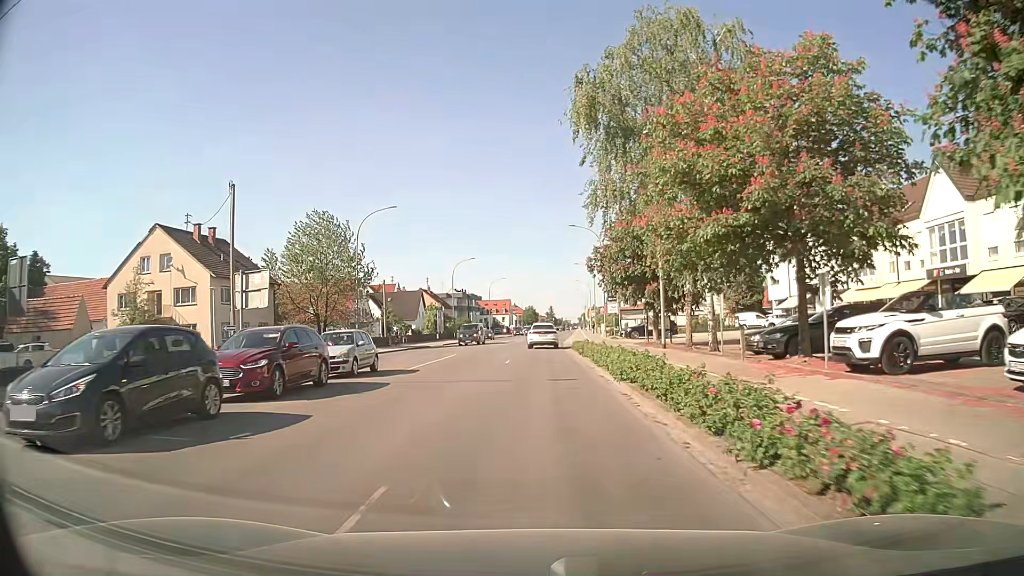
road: secondary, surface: asphalt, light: Day
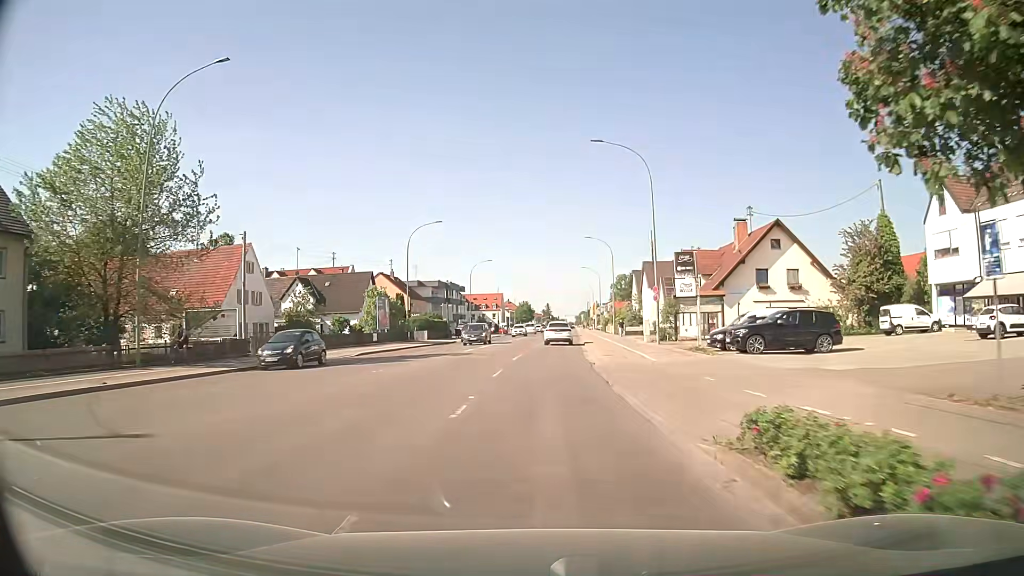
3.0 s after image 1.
(0.0, +33.3) m; 0°
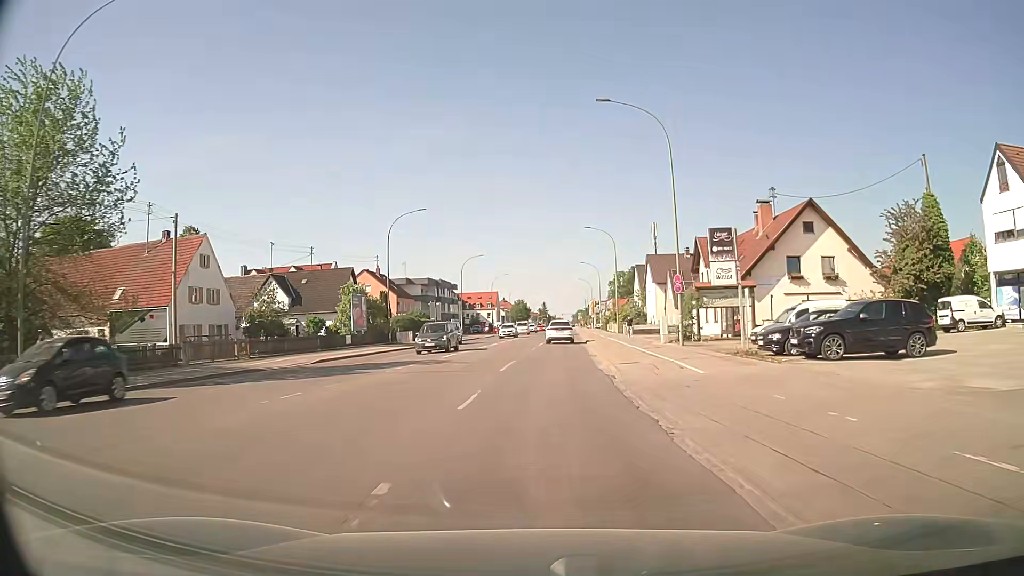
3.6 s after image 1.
(0.0, +7.2) m; 0°
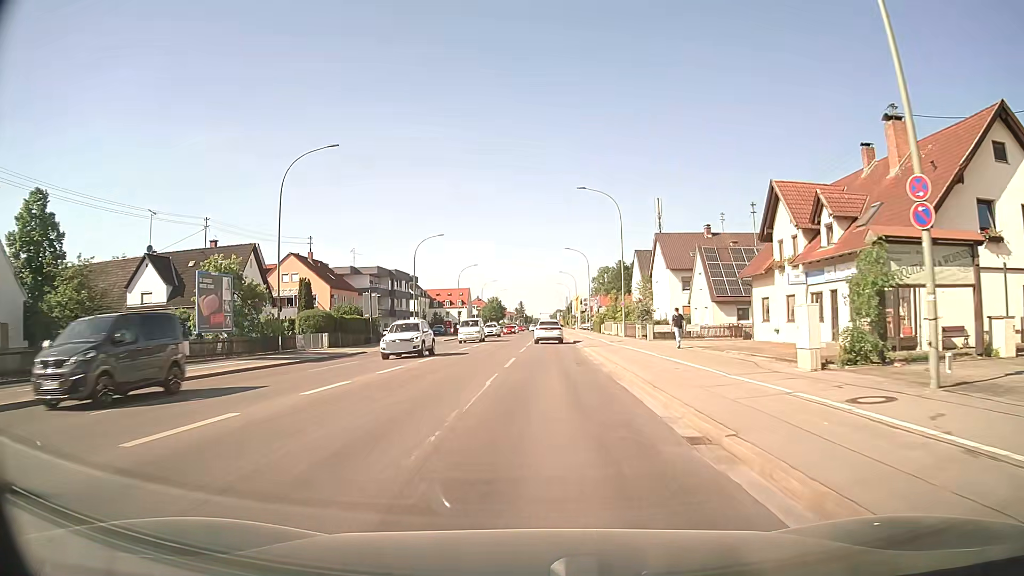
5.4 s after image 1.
(+0.4, +22.3) m; +2°
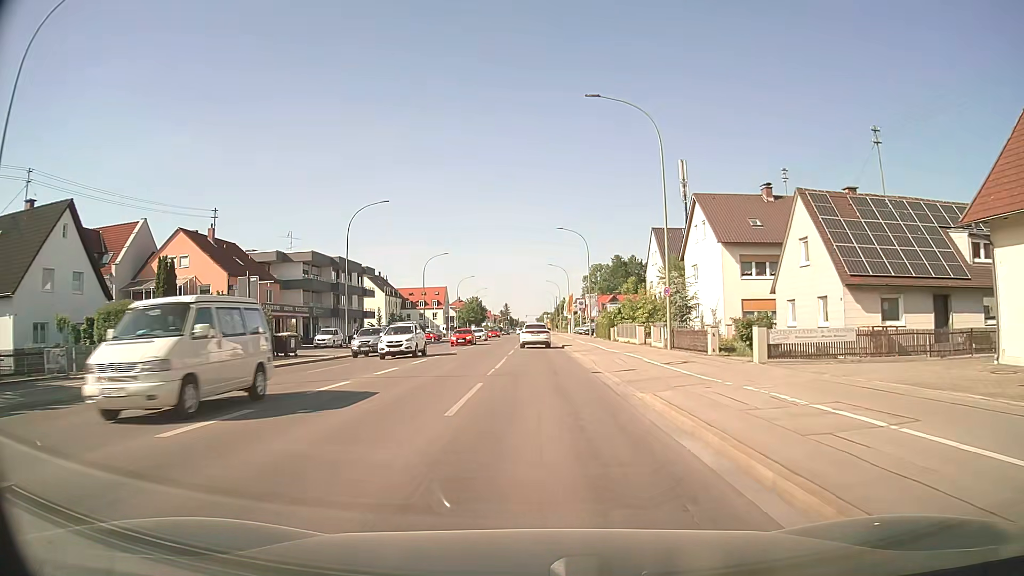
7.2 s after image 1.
(+0.3, +23.1) m; +1°
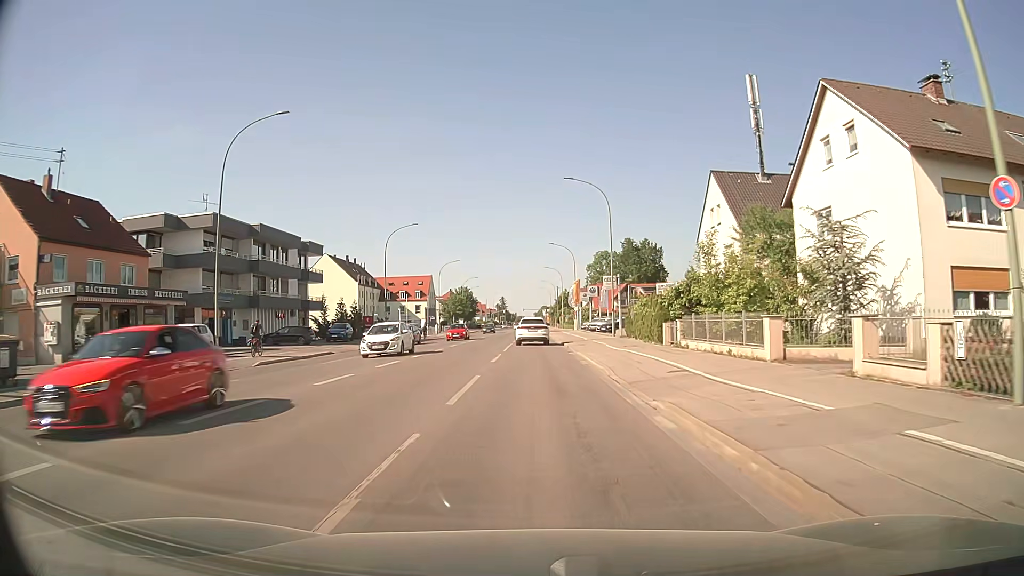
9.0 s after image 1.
(0.0, +23.2) m; 0°
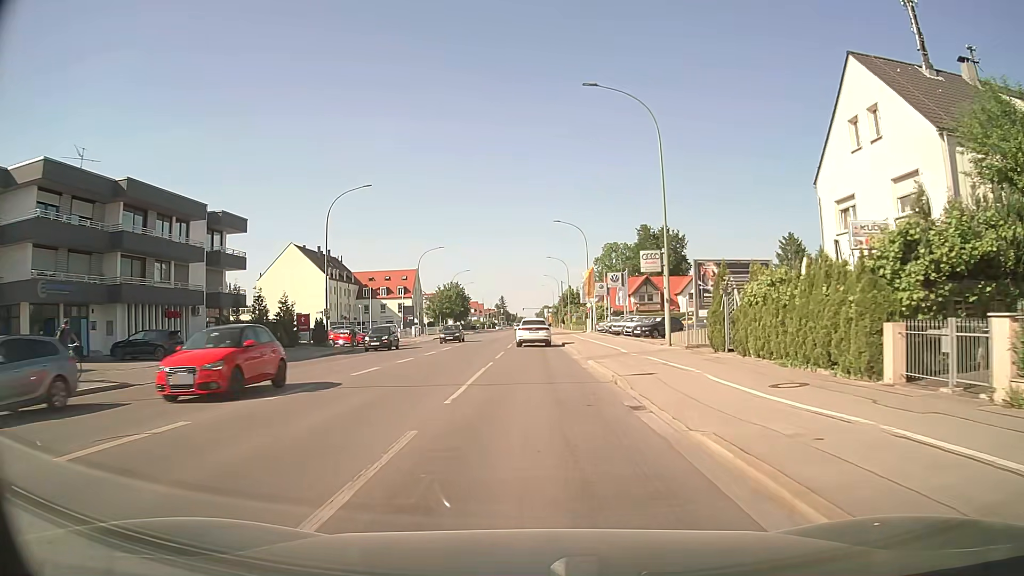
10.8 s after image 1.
(0.0, +20.5) m; 0°
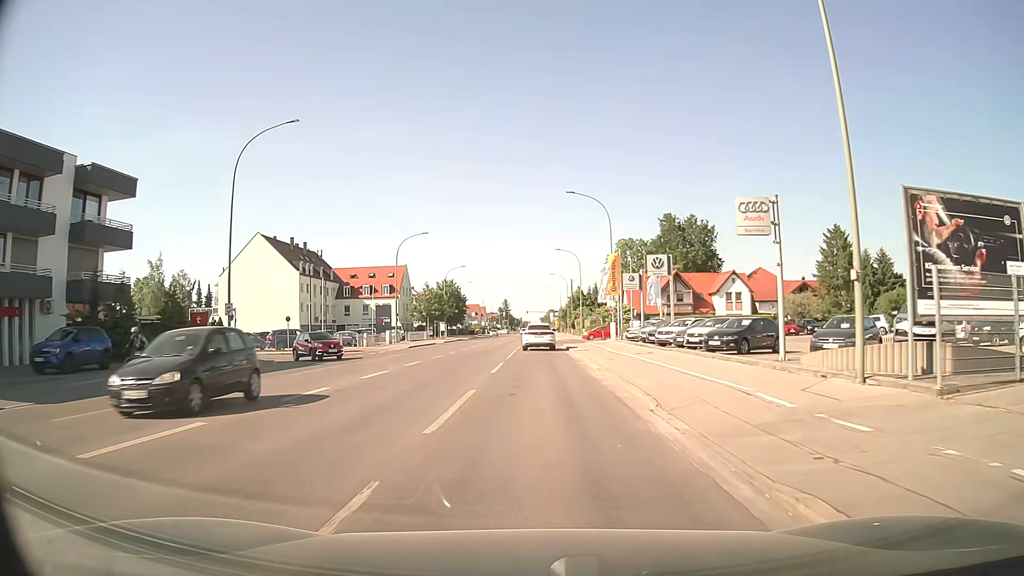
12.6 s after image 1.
(-0.1, +17.7) m; 0°
(0, +10) (0, +20) (0, +30) (0, +40) (0, +50) (0, +60) (0, +70) (0, +80) (0, +90) (0, +100) m
